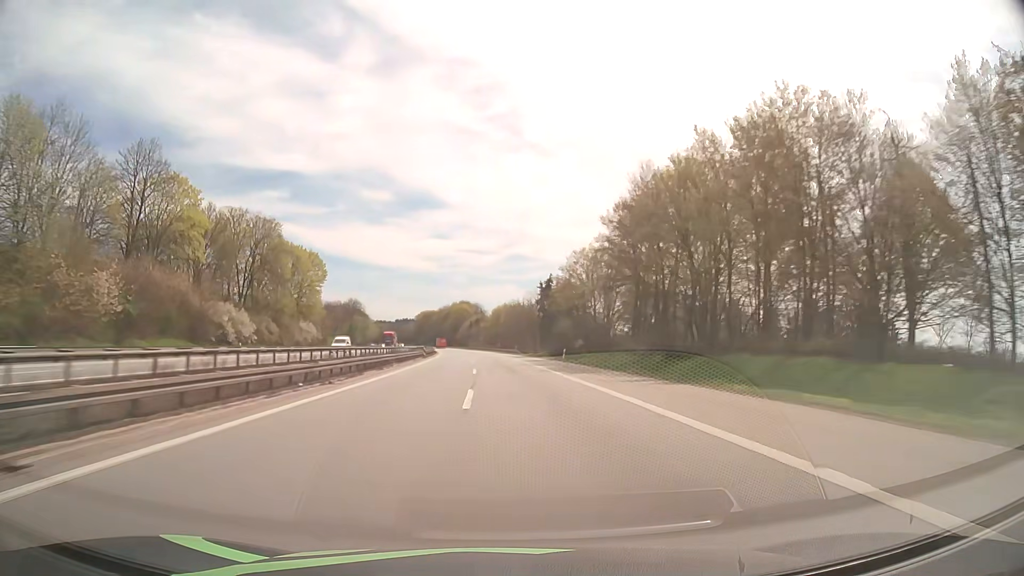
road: motorway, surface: asphalt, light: Day
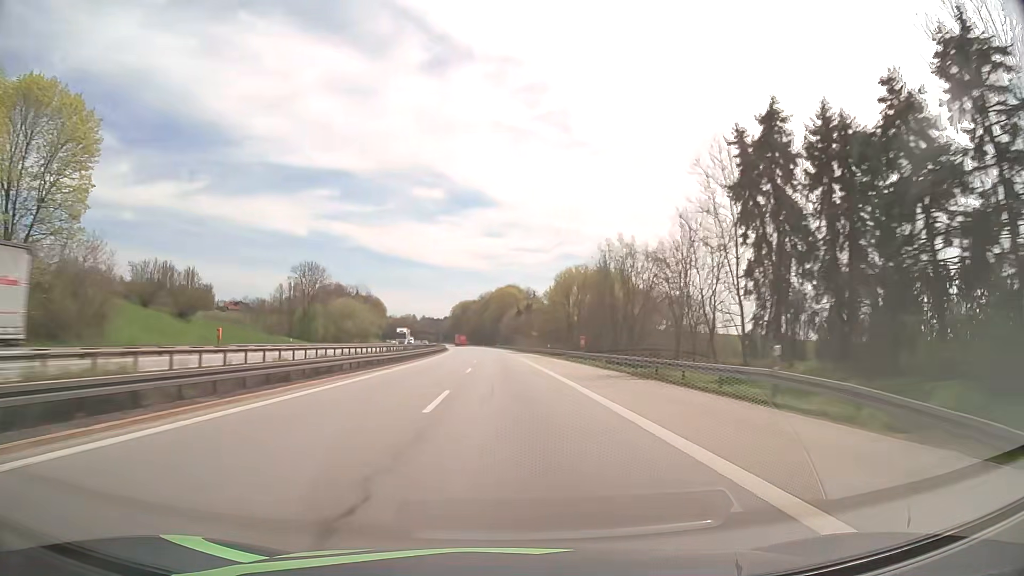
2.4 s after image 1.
(-3.5, +90.6) m; -4°
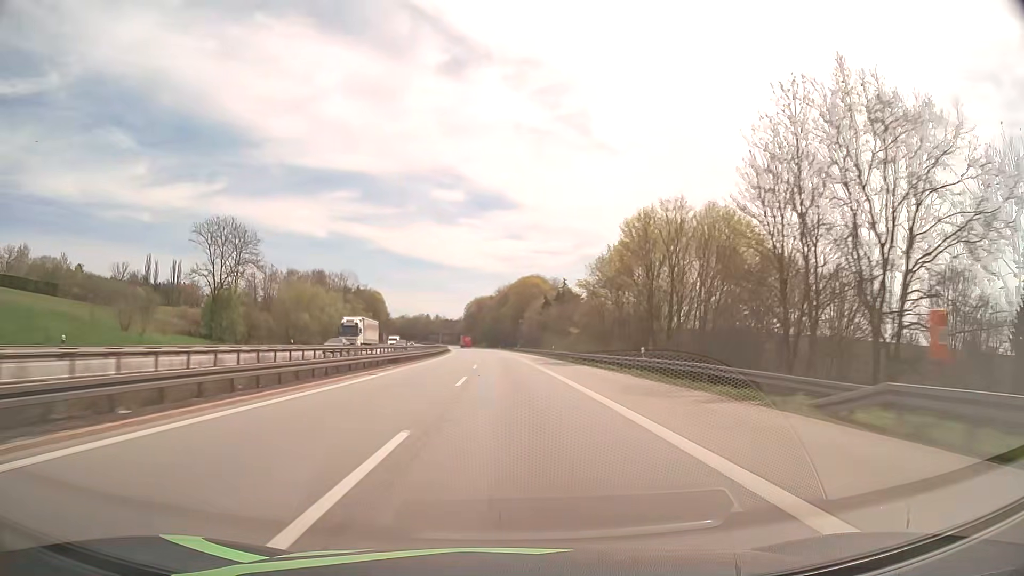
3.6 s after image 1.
(-0.7, +45.3) m; -2°
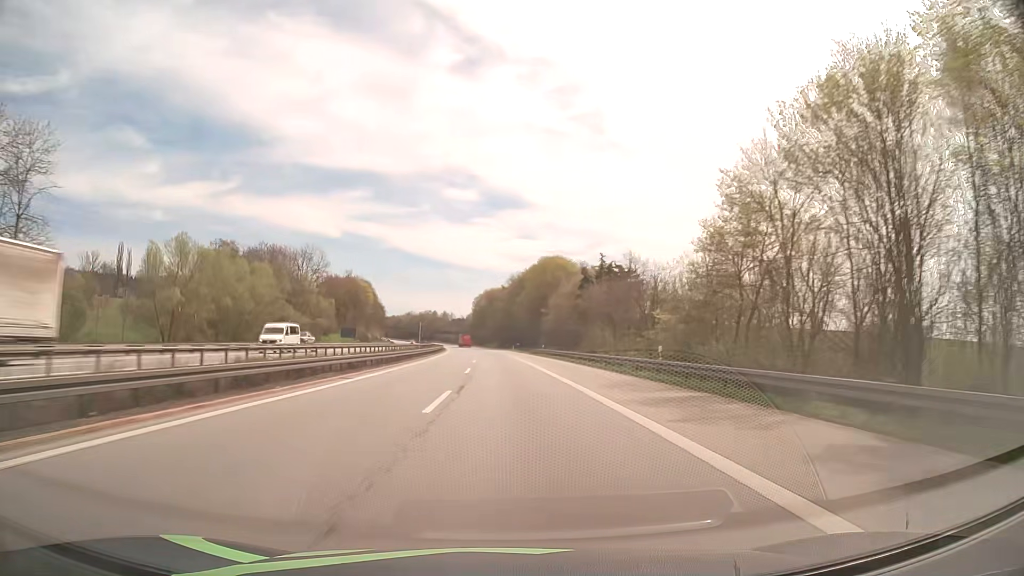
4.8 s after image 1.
(-0.6, +45.1) m; -1°
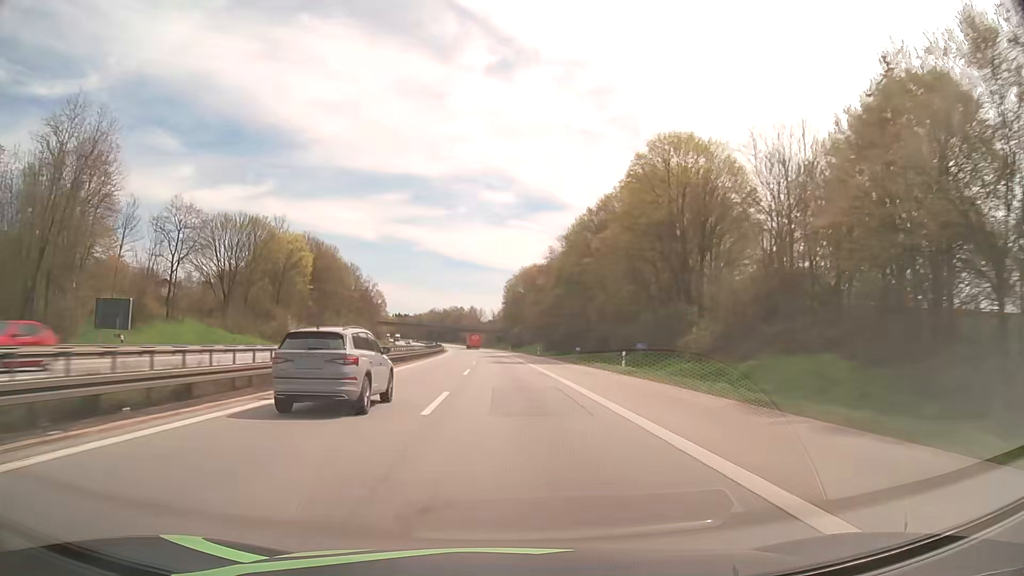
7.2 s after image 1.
(-2.6, +89.7) m; -3°
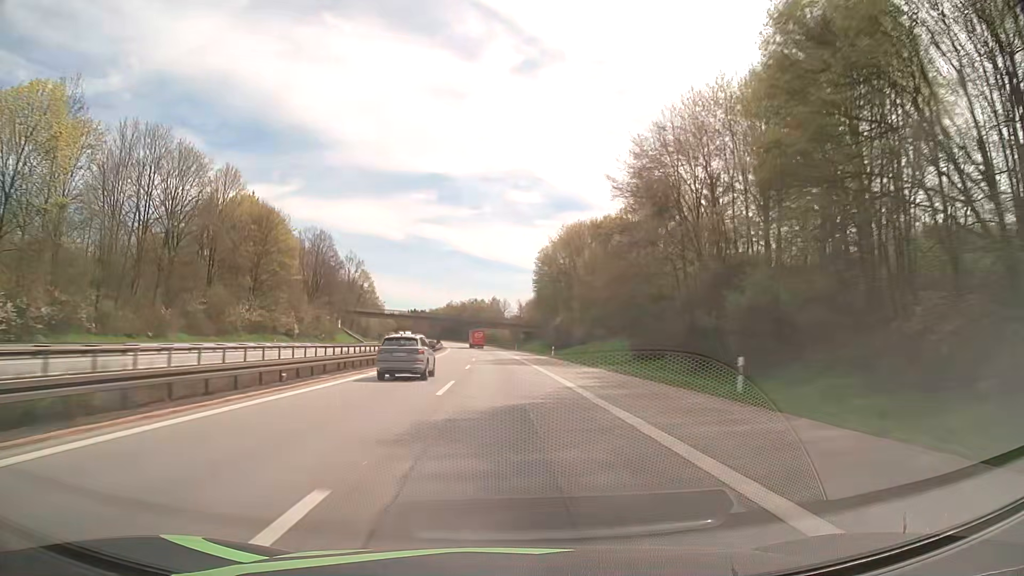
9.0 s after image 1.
(-1.3, +67.1) m; -2°
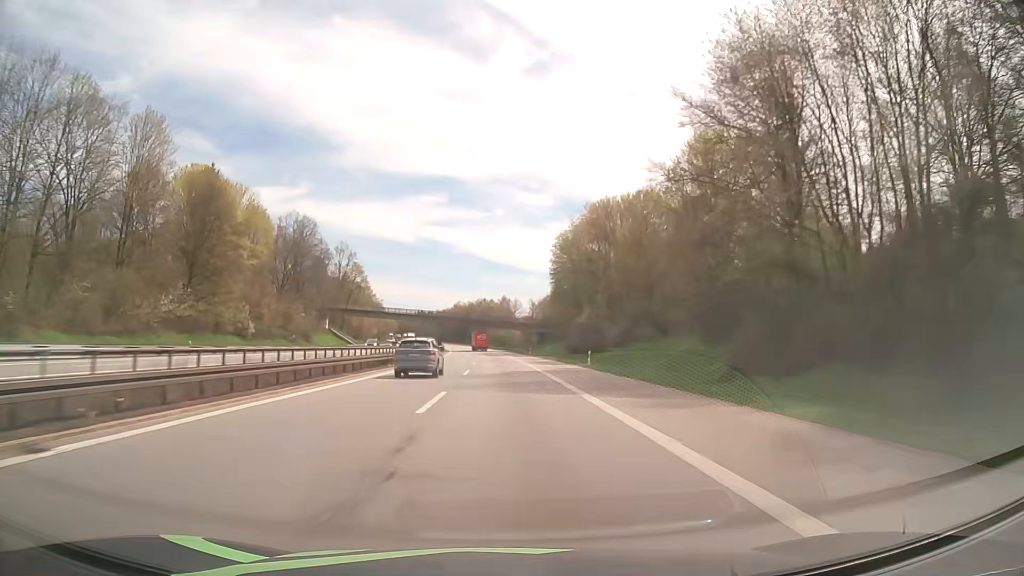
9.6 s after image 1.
(-0.2, +22.3) m; -1°
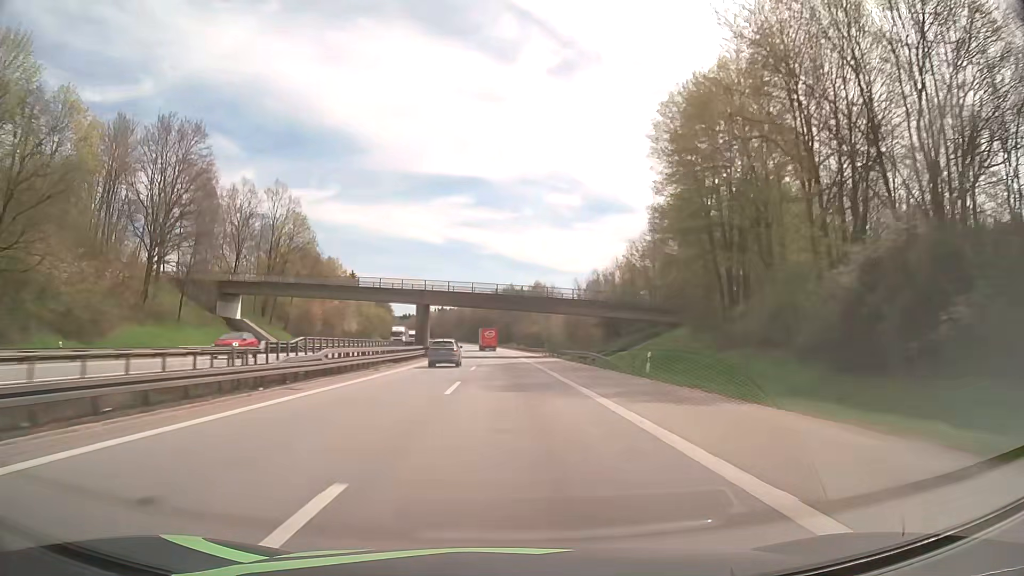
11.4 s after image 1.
(-1.4, +67.0) m; -2°
(0, +10) (0, +20) (0, +30) (-1, +40) (-1, +50) (-2, +60) (-2, +70) (-3, +80) (-3, +90) (-4, +100) m
